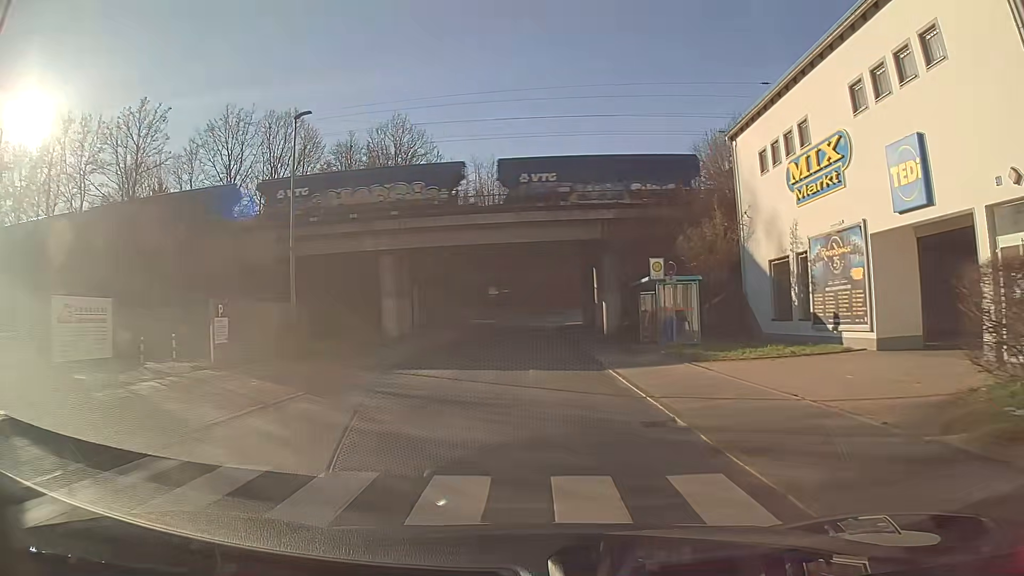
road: unclassified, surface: asphalt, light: Day
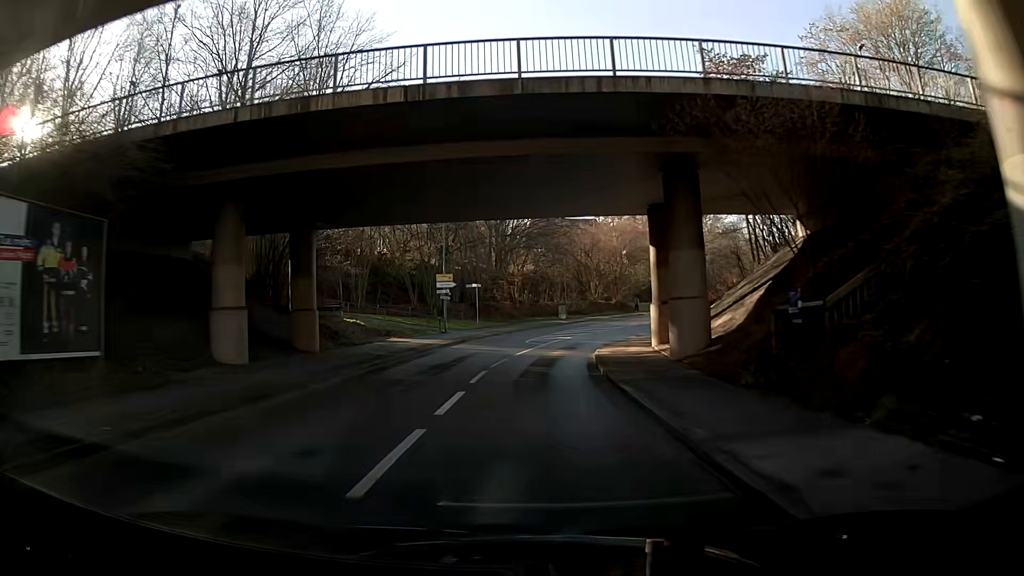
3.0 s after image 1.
(-0.3, +39.0) m; -1°
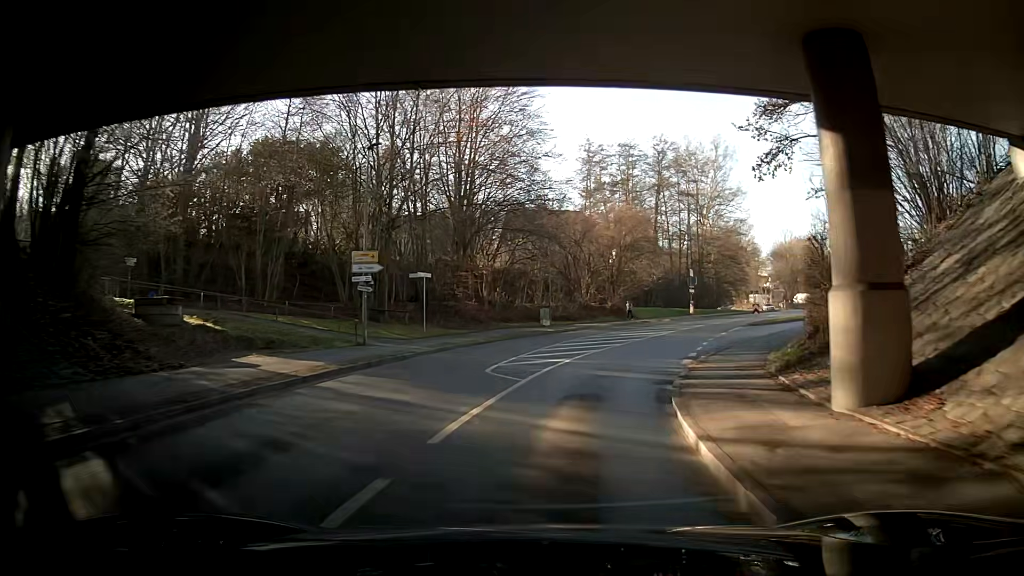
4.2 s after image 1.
(+0.1, +16.1) m; -2°
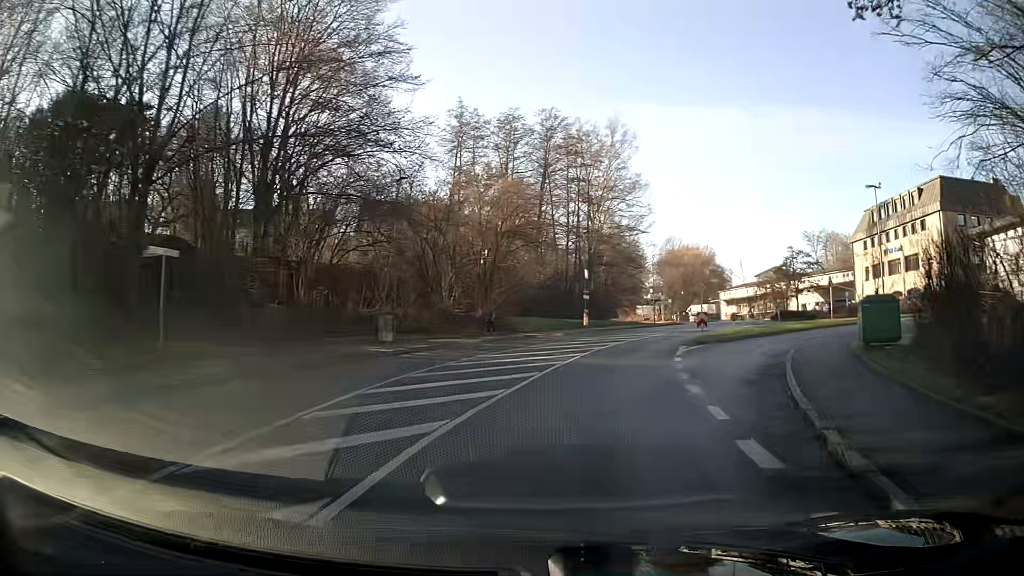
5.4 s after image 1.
(+1.2, +15.7) m; +16°
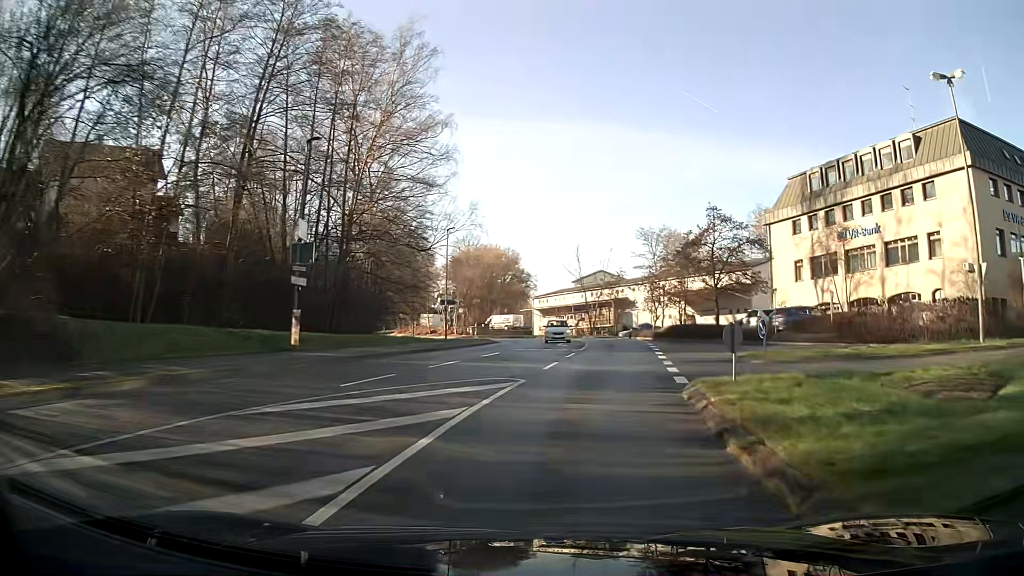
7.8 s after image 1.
(+6.4, +31.0) m; +21°
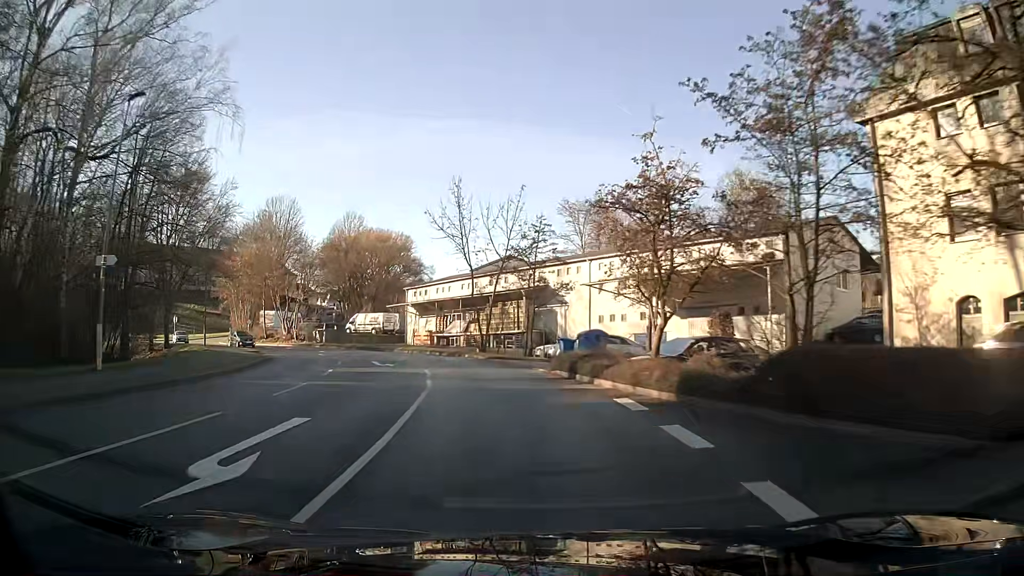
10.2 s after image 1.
(+2.4, +31.5) m; +3°
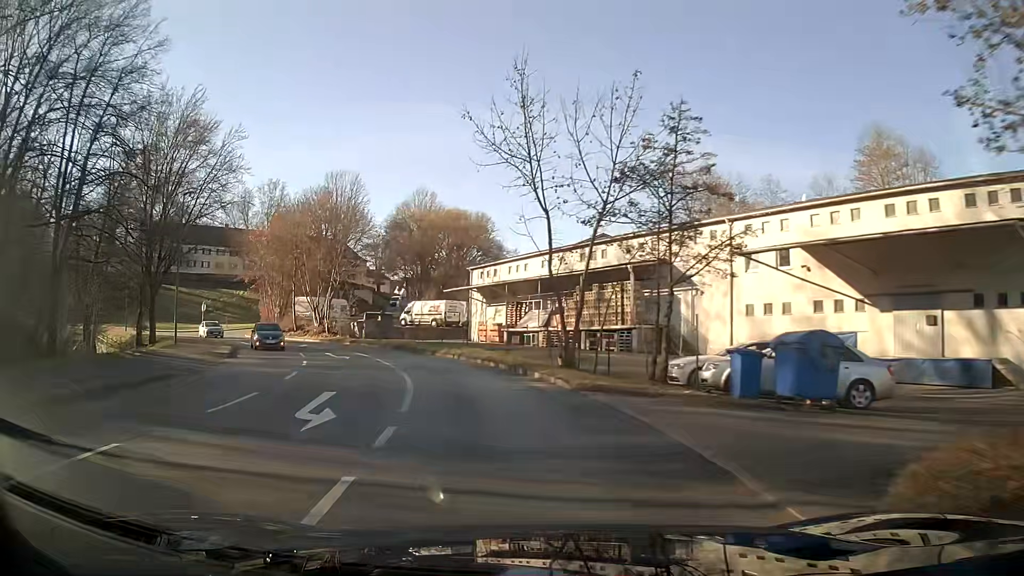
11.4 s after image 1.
(-1.0, +15.5) m; -9°
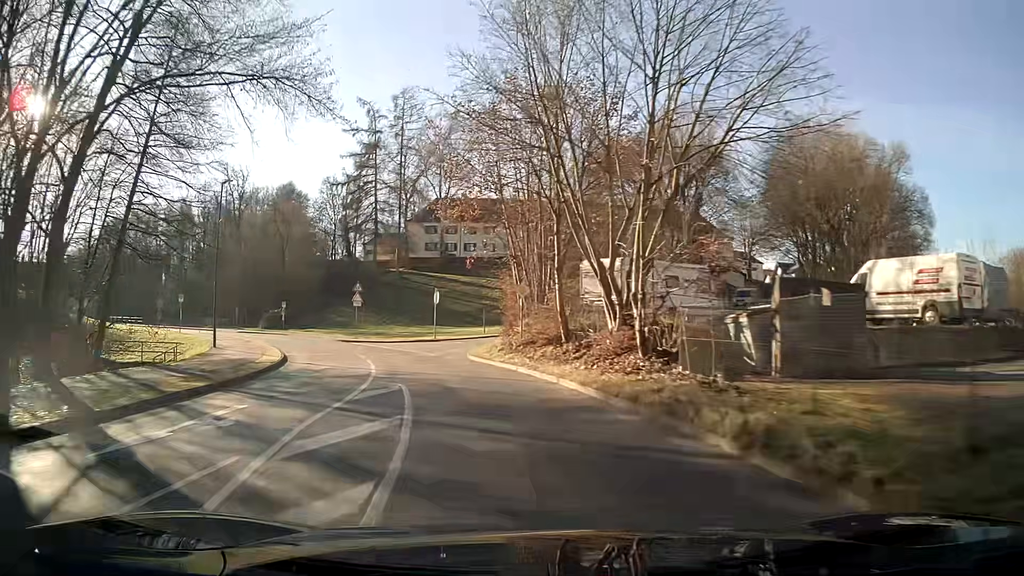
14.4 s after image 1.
(-9.8, +36.8) m; -31°
